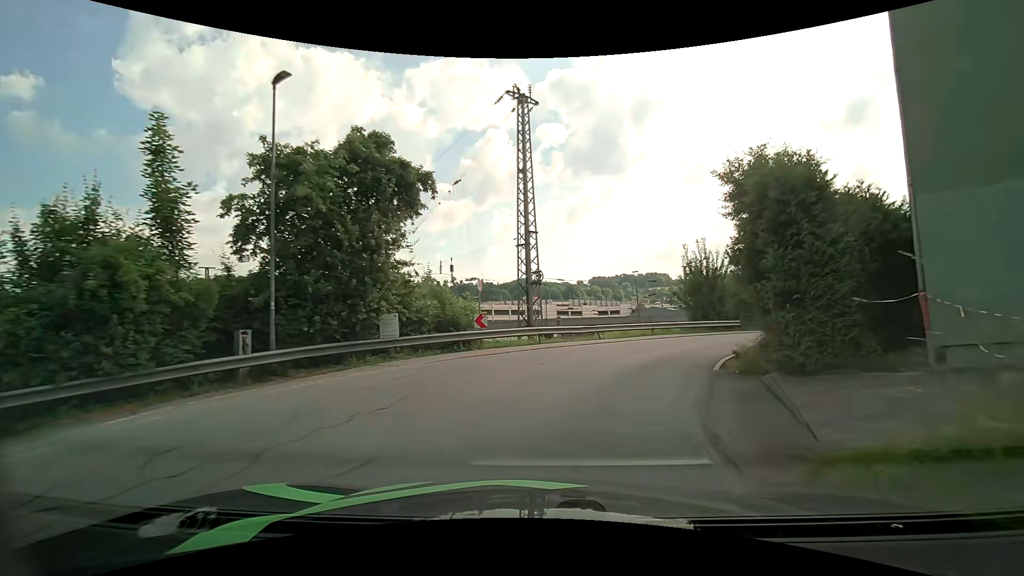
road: residential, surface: asphalt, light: Day
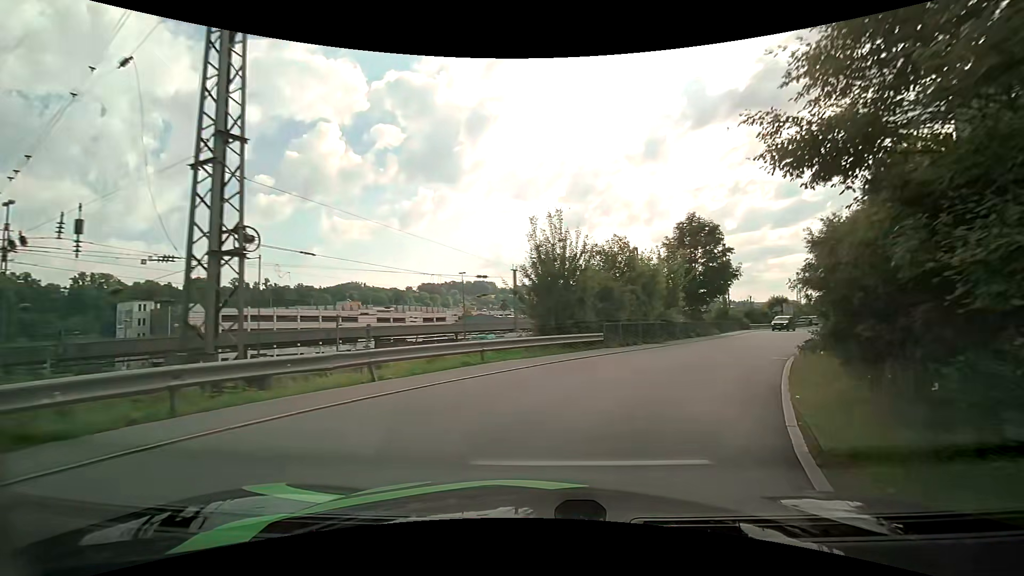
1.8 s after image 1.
(+1.9, +12.3) m; +19°
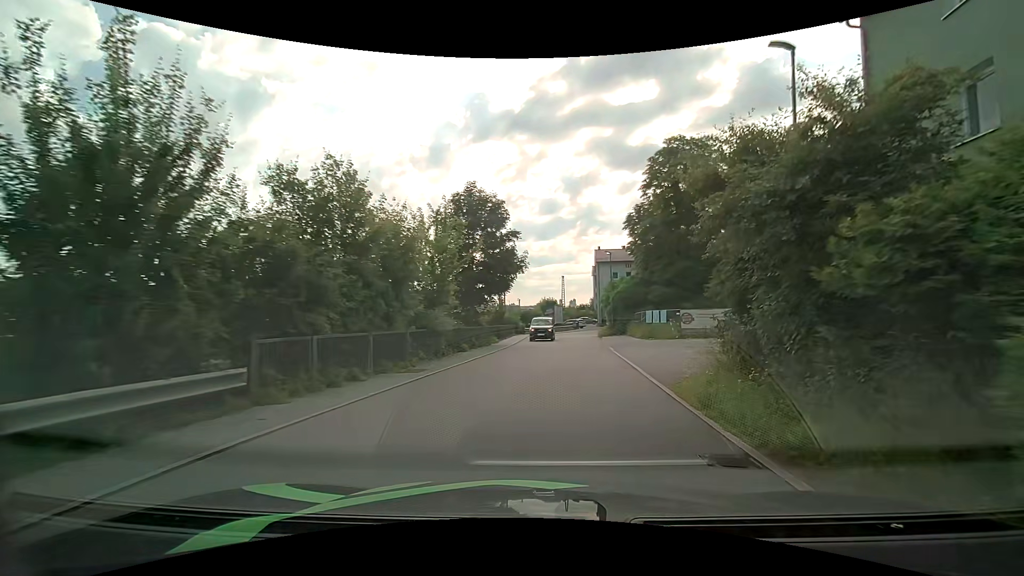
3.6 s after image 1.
(+2.8, +12.5) m; +26°
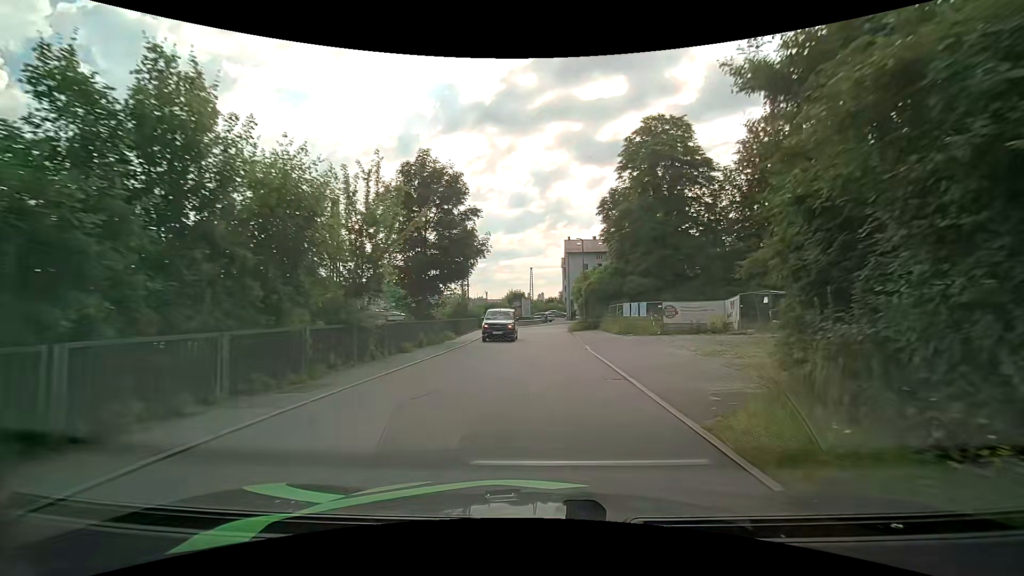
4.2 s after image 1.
(+0.1, +4.6) m; +2°
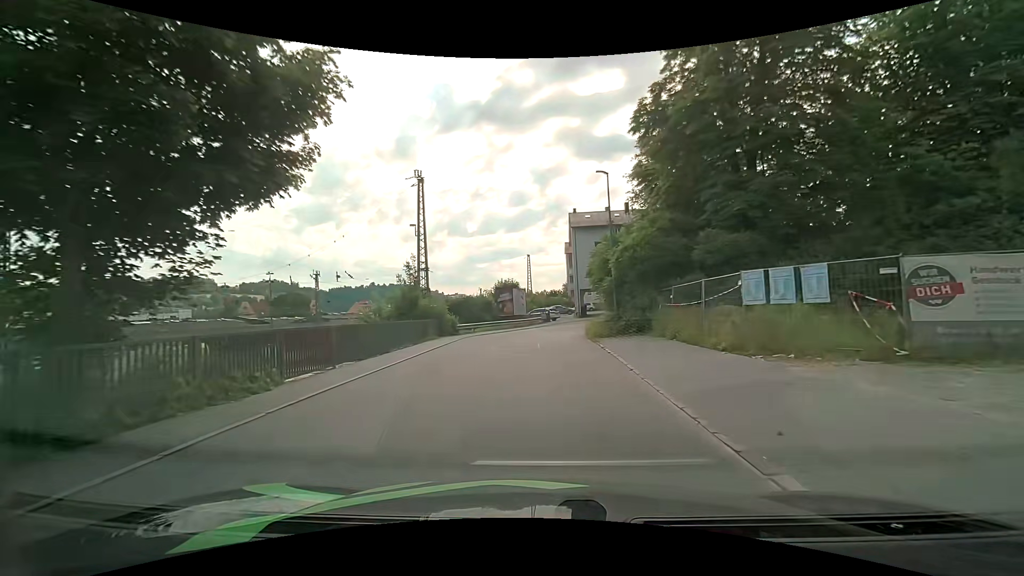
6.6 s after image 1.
(+1.1, +19.8) m; +2°
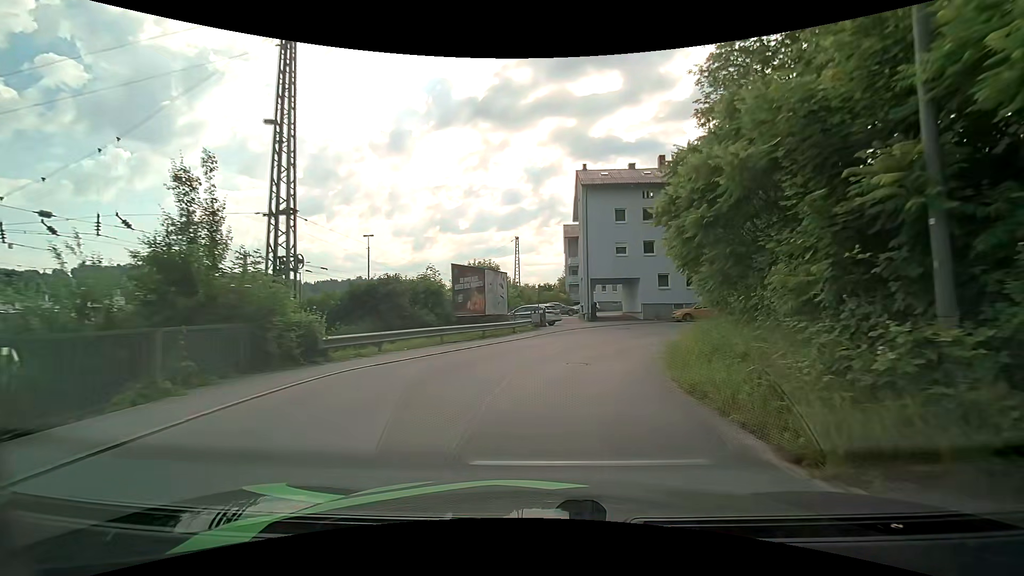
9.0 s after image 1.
(-0.2, +19.8) m; 0°
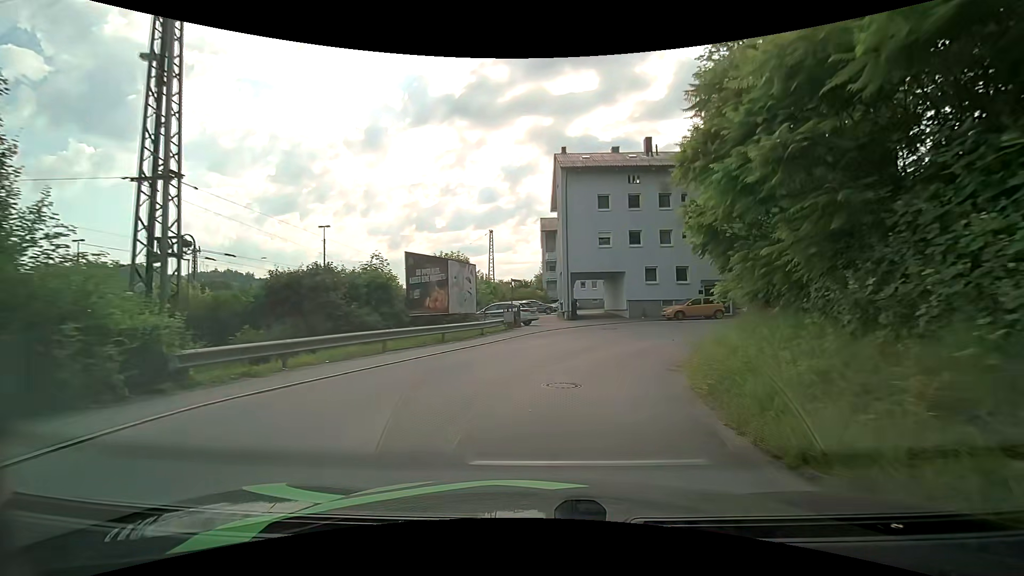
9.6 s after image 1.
(+0.1, +4.3) m; +2°
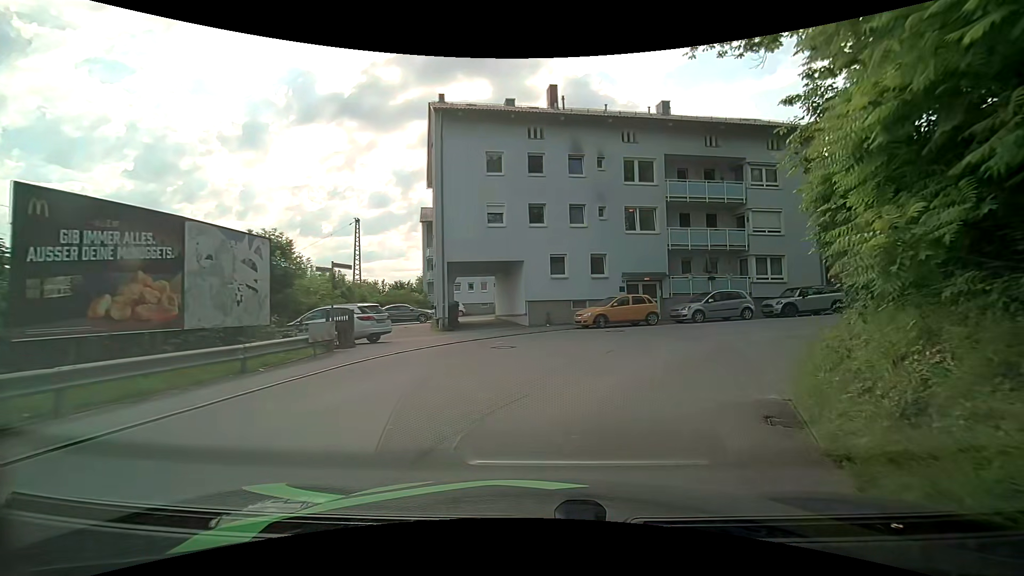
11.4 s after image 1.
(+1.1, +10.8) m; +12°
